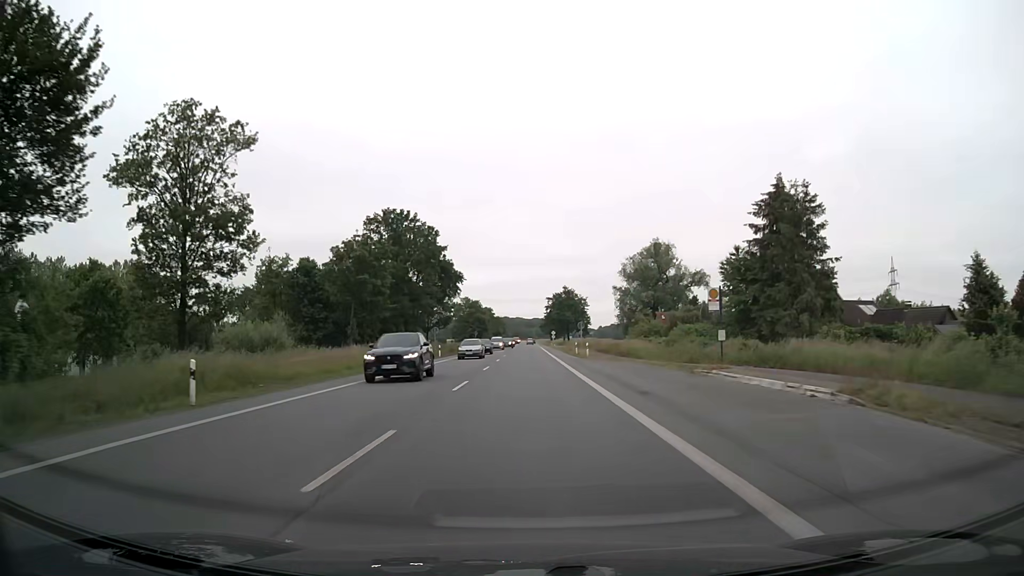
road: primary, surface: asphalt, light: Day
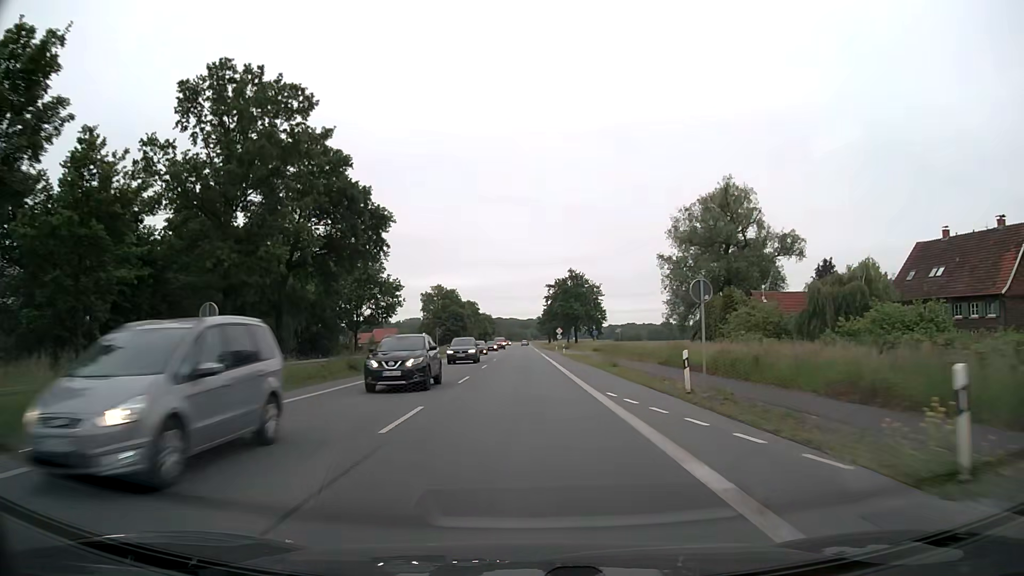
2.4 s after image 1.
(+0.3, +43.9) m; +1°
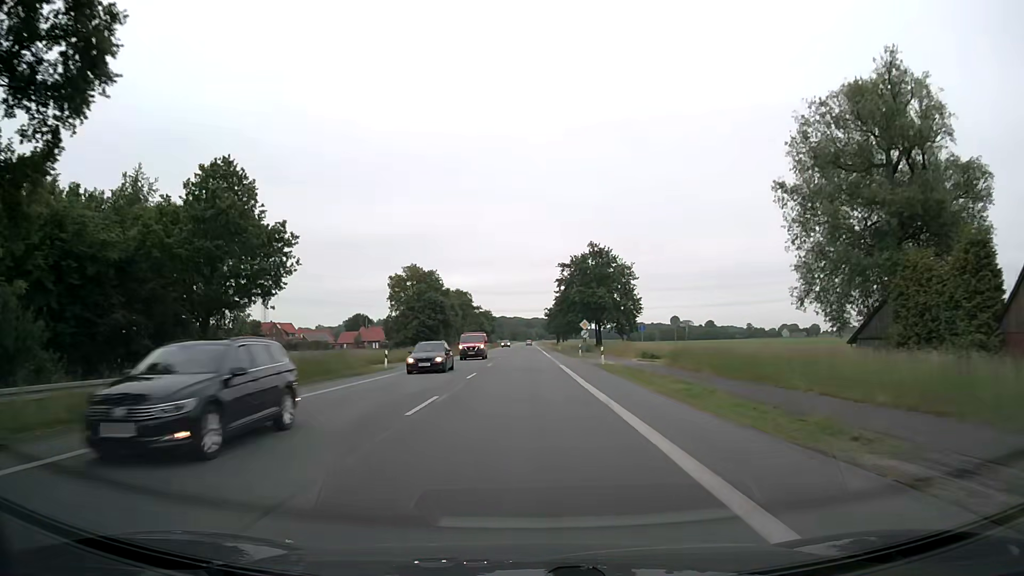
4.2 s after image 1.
(0.0, +33.8) m; 0°
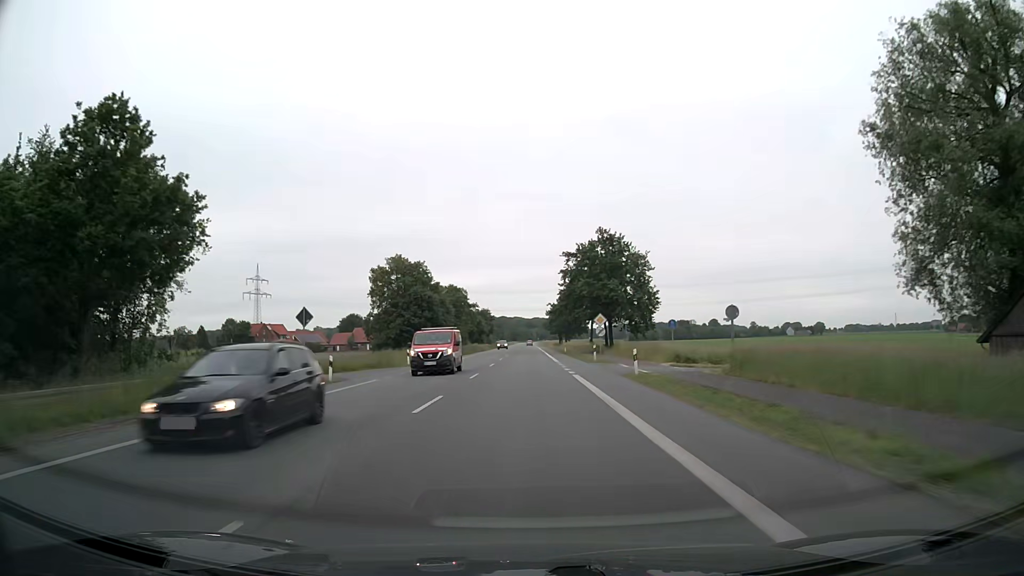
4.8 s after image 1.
(0.0, +11.4) m; 0°
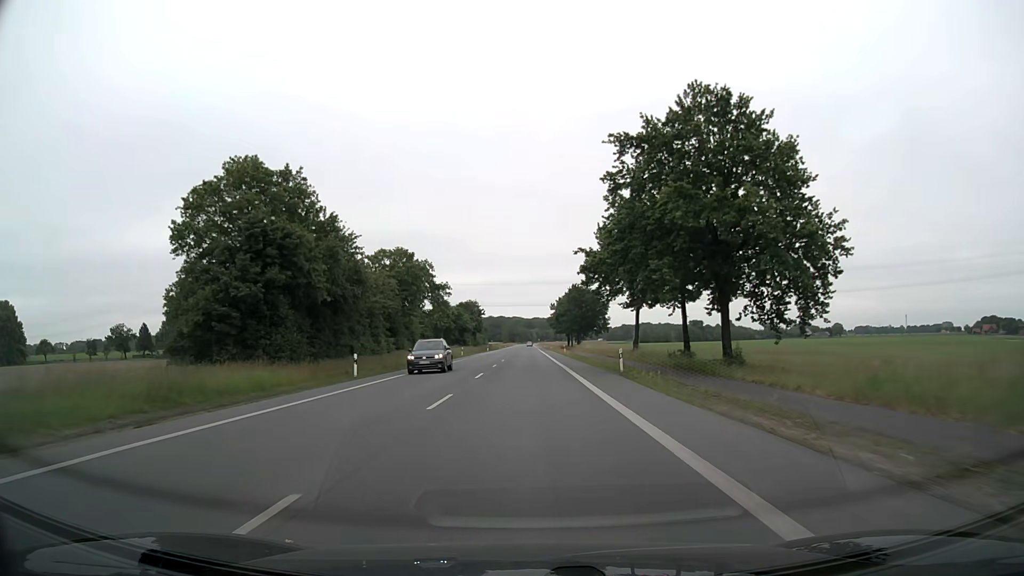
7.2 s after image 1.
(0.0, +46.9) m; 0°
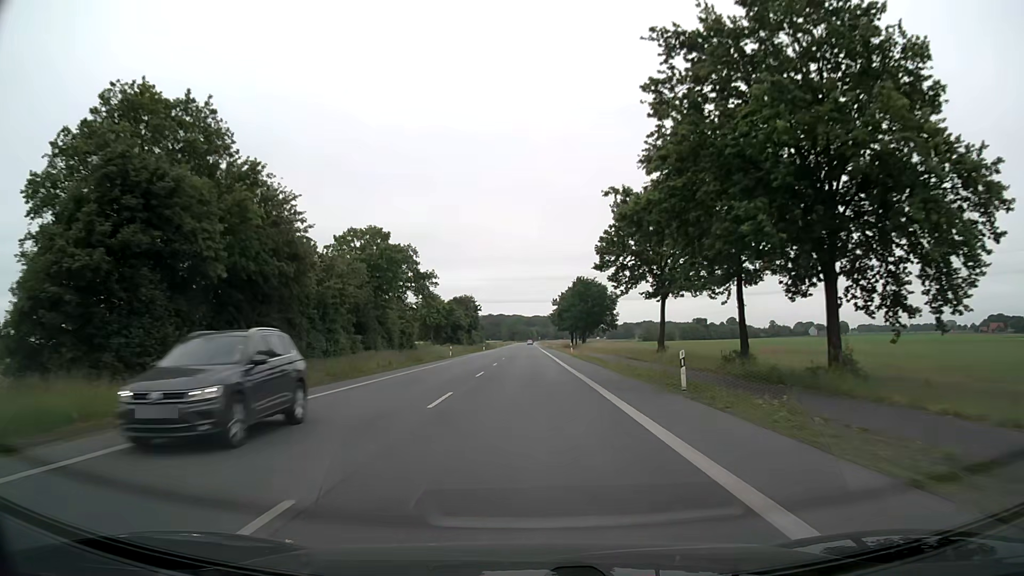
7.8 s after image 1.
(0.0, +12.3) m; 0°
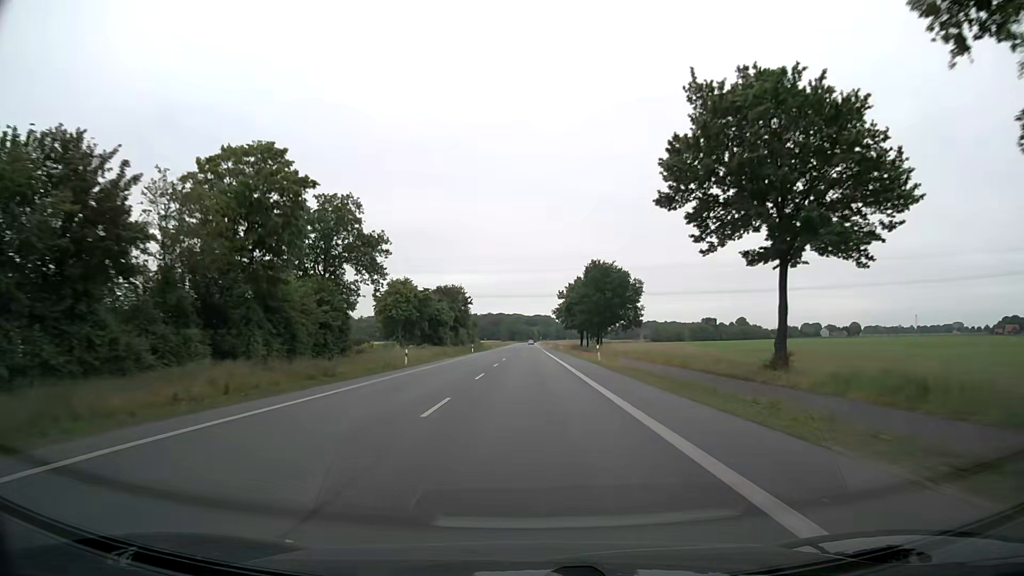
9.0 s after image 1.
(0.0, +25.5) m; 0°
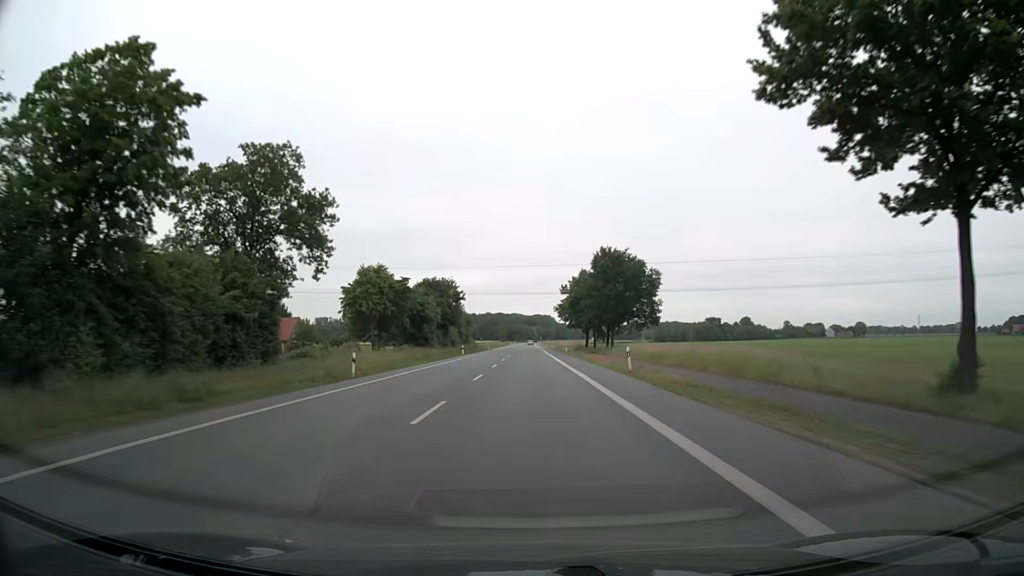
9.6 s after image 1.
(0.0, +13.2) m; 0°
(0, +10) (0, +20) (0, +30) (0, +40) (0, +50) (0, +60) (0, +70) (0, +80) (0, +90) (0, +100) m
